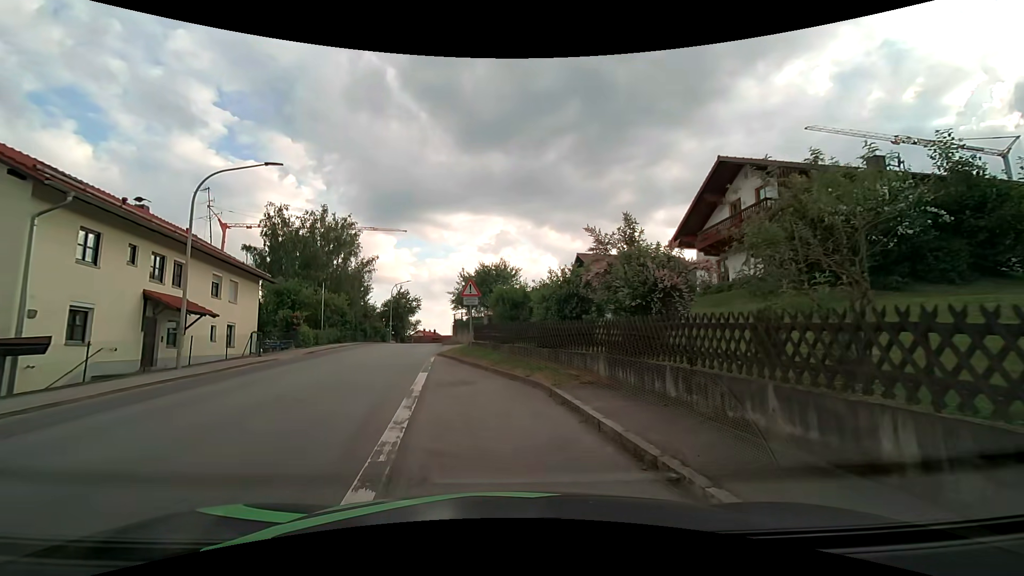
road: tertiary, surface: asphalt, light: Day
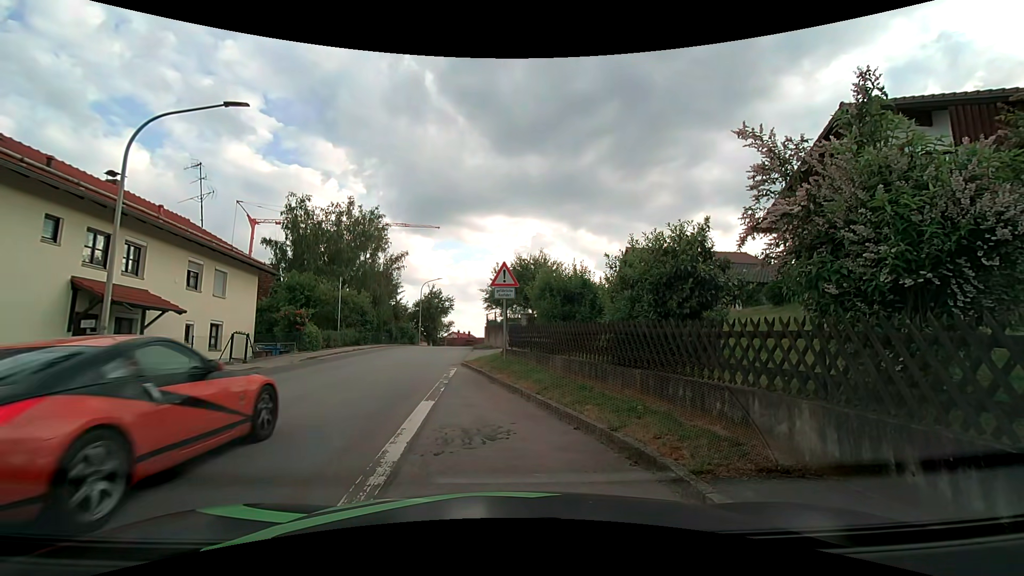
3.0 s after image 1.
(-0.2, +5.2) m; -4°
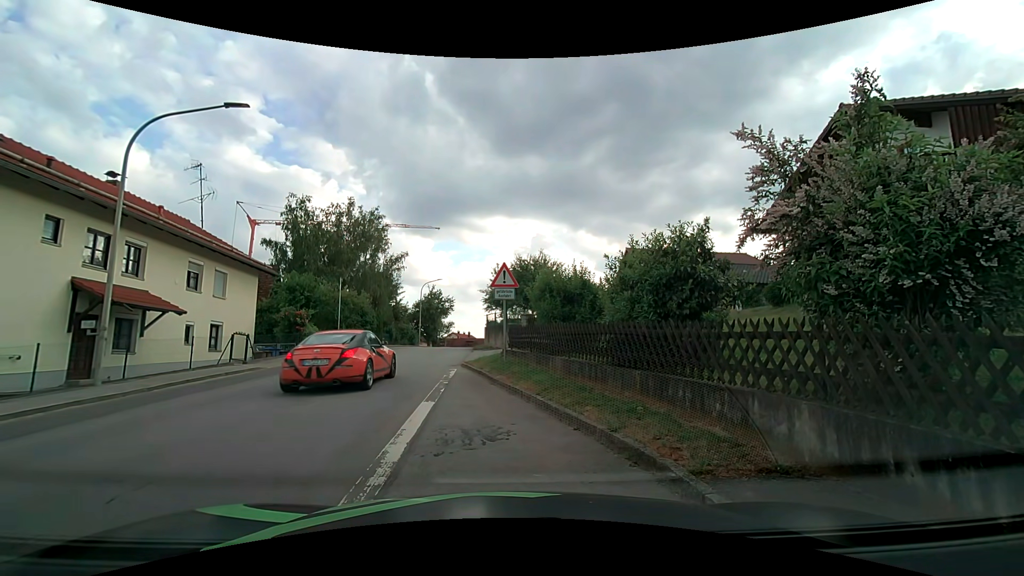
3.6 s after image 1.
(0.0, 0.0) m; 0°
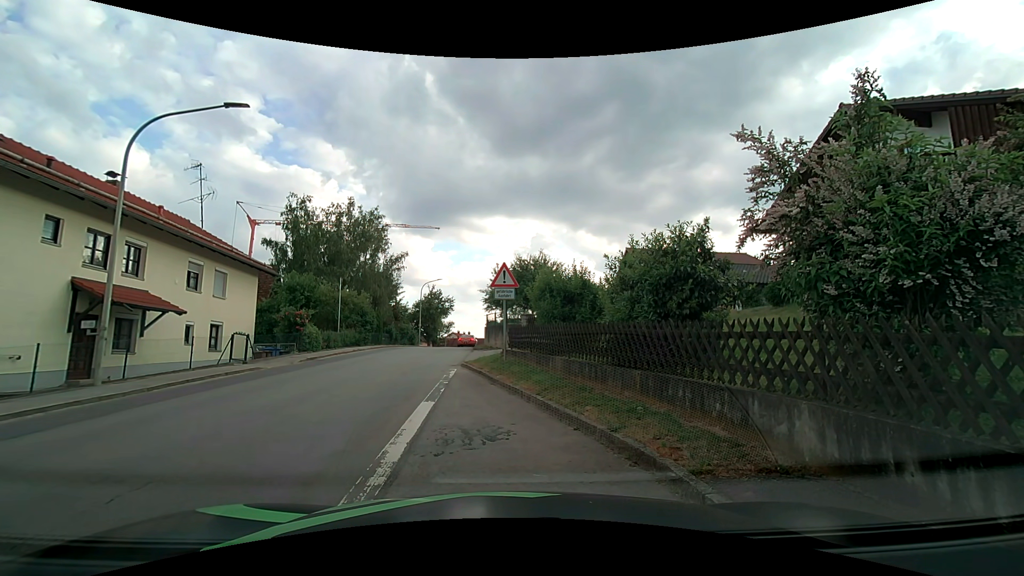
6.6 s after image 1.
(0.0, 0.0) m; 0°
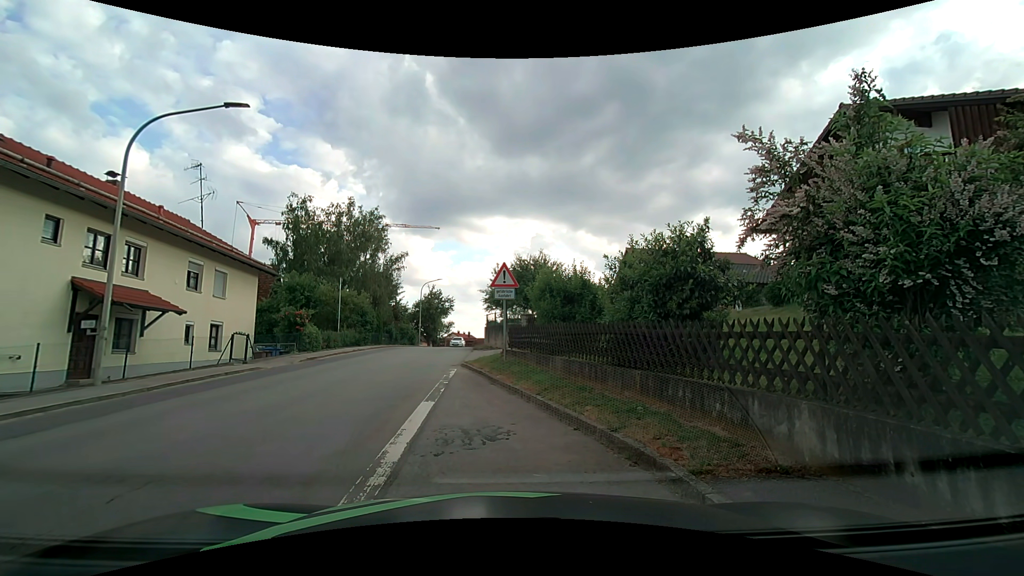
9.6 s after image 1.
(0.0, 0.0) m; 0°
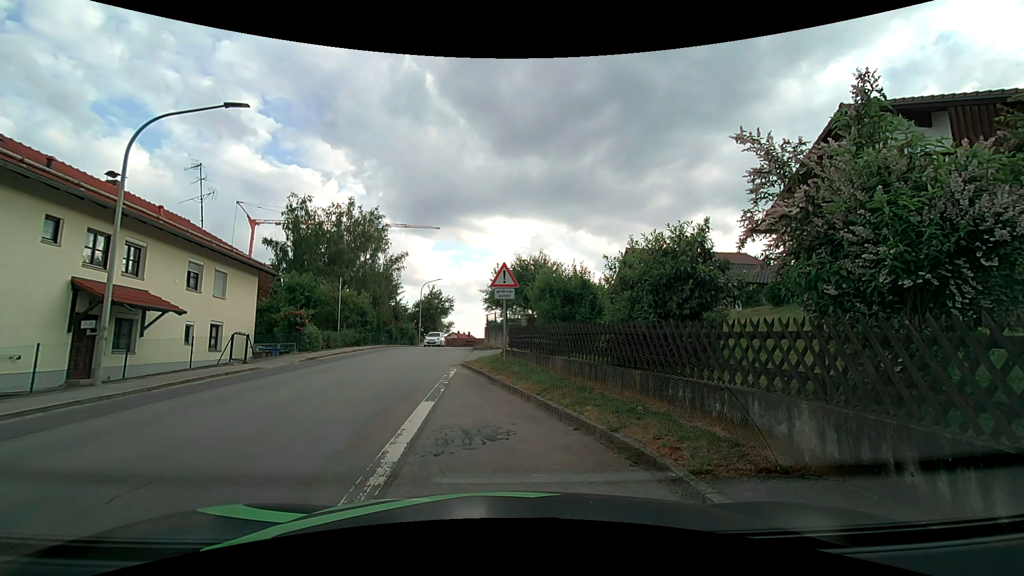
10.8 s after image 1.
(0.0, 0.0) m; 0°
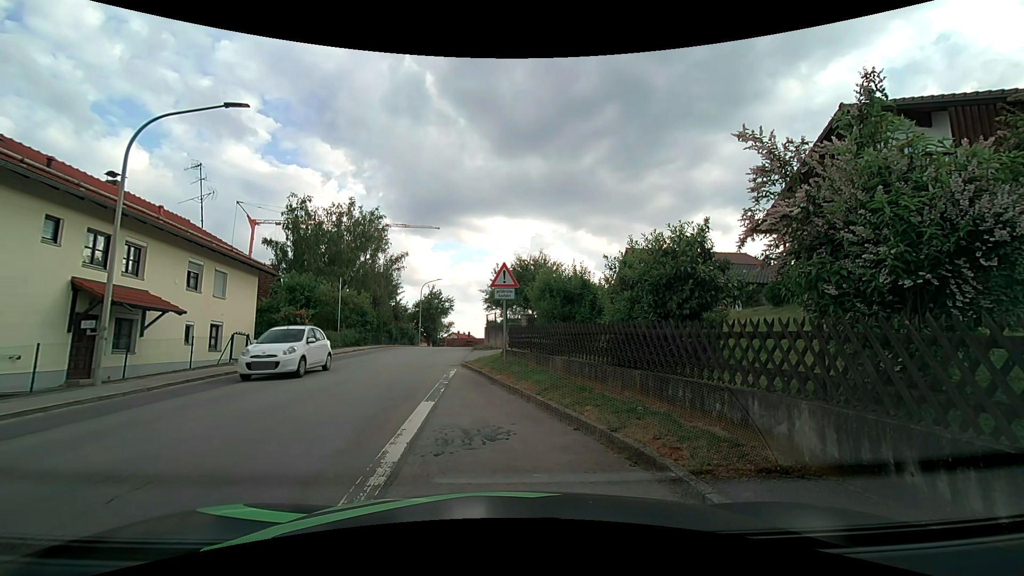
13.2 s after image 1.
(0.0, 0.0) m; 0°
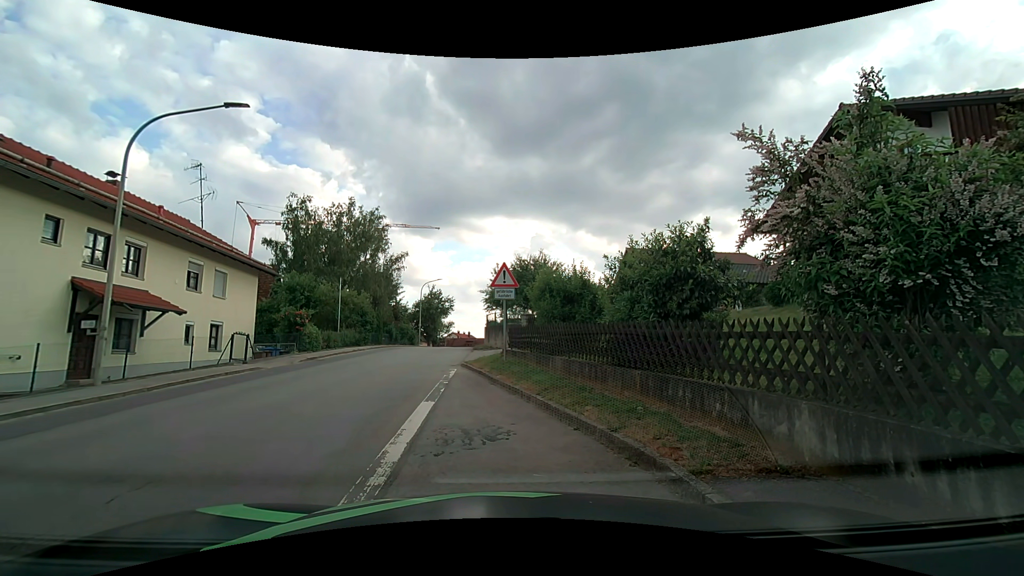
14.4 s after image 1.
(0.0, 0.0) m; 0°
